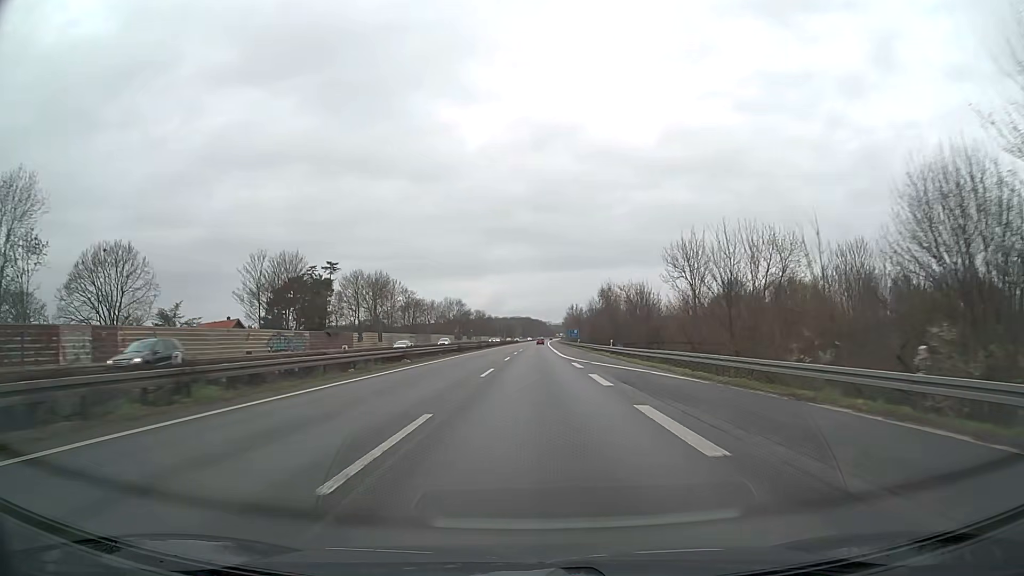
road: motorway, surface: asphalt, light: Day
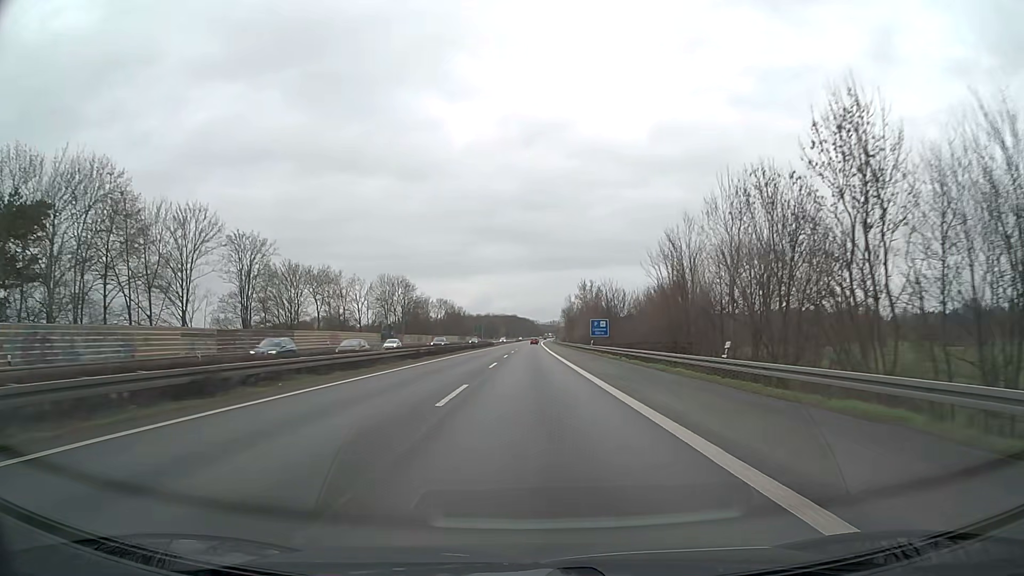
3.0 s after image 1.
(+0.9, +82.4) m; +1°
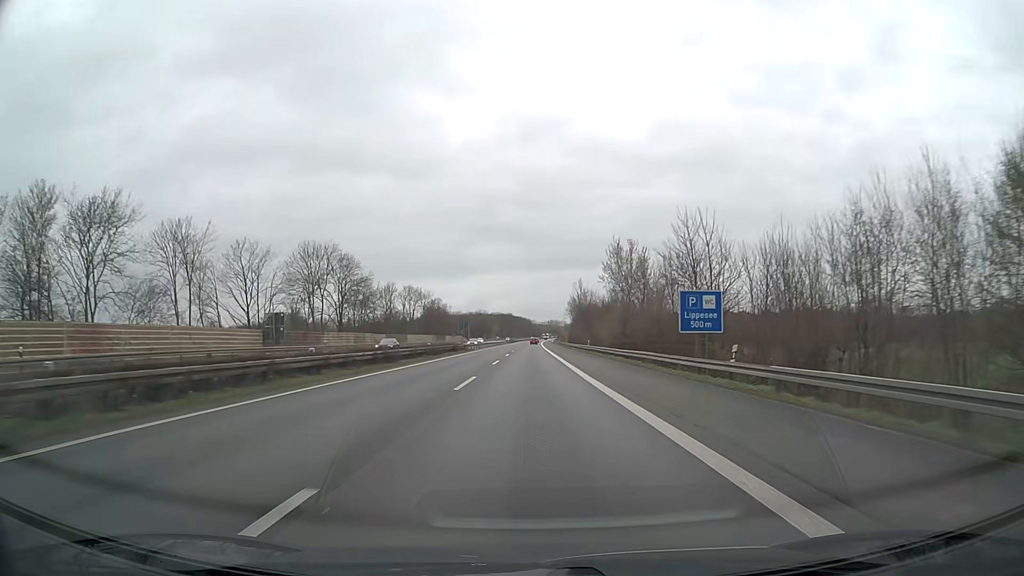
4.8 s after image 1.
(+0.1, +49.4) m; 0°
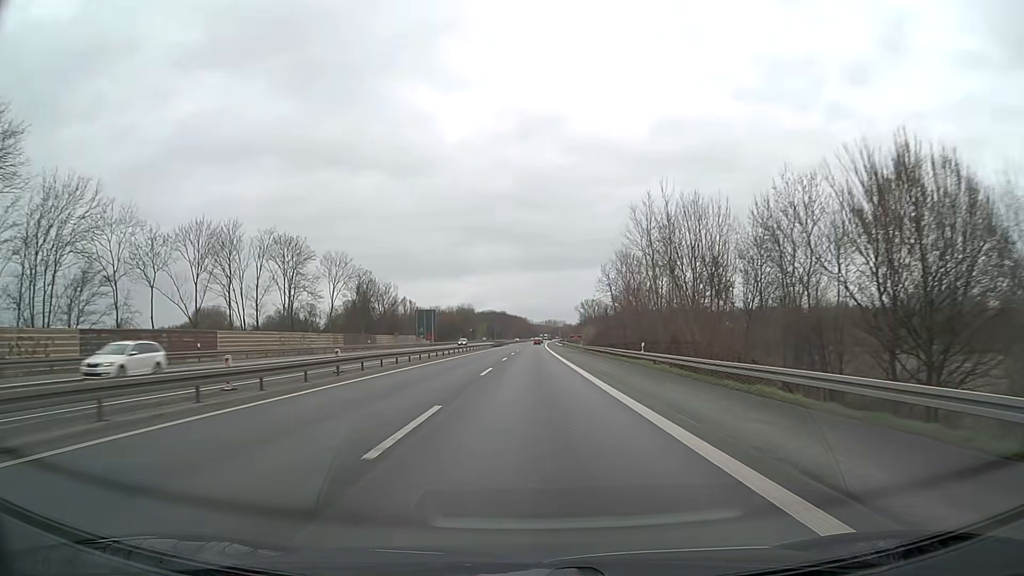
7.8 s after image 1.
(+0.1, +82.4) m; 0°
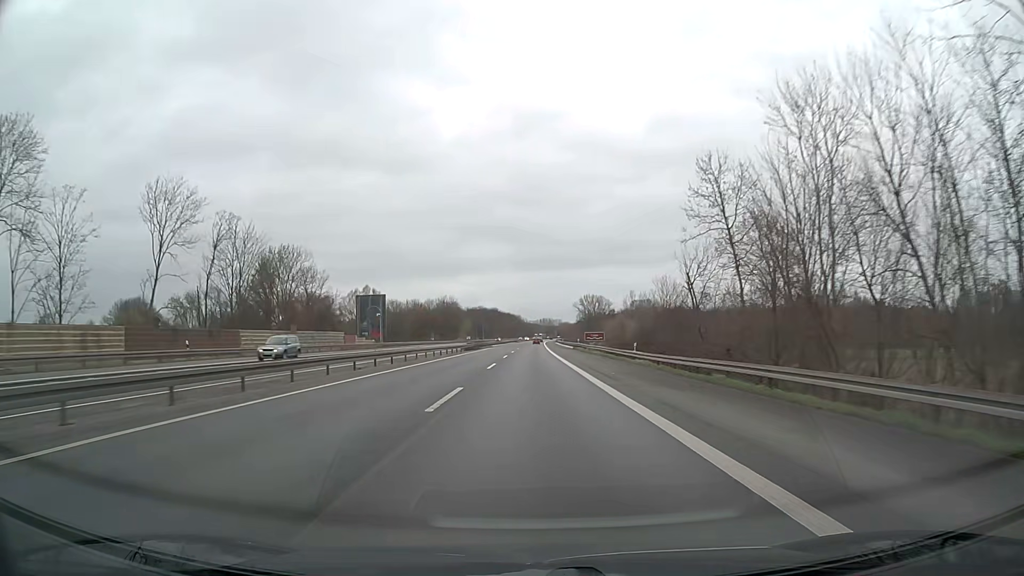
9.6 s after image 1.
(+0.2, +49.4) m; +1°
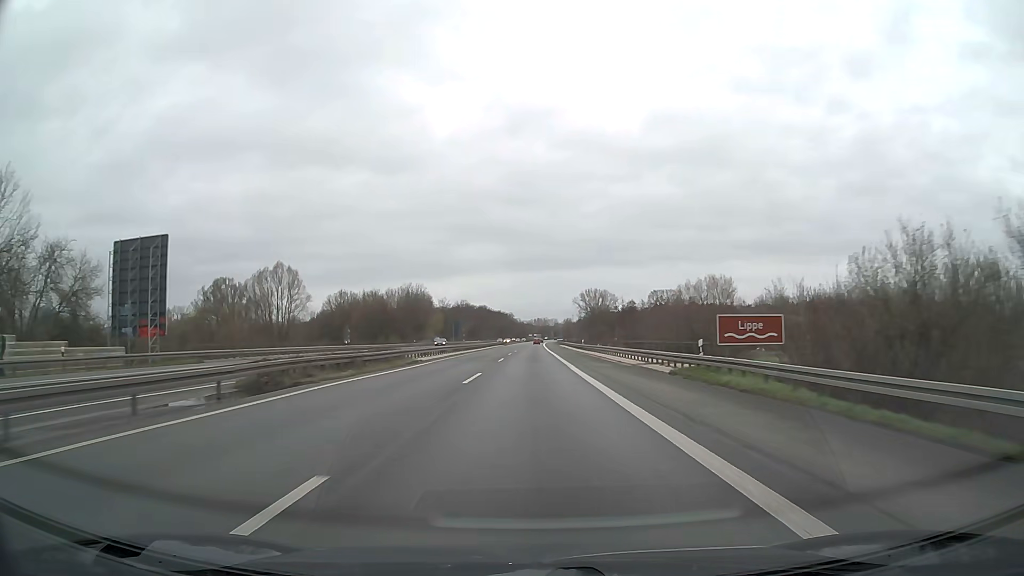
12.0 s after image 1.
(+0.3, +65.9) m; +1°
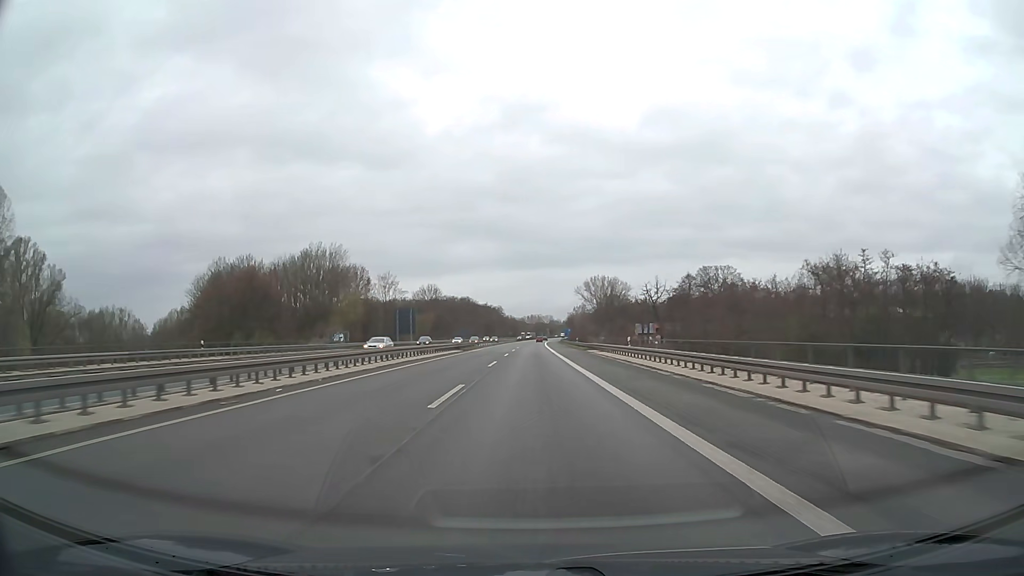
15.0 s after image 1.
(+0.3, +82.2) m; +1°
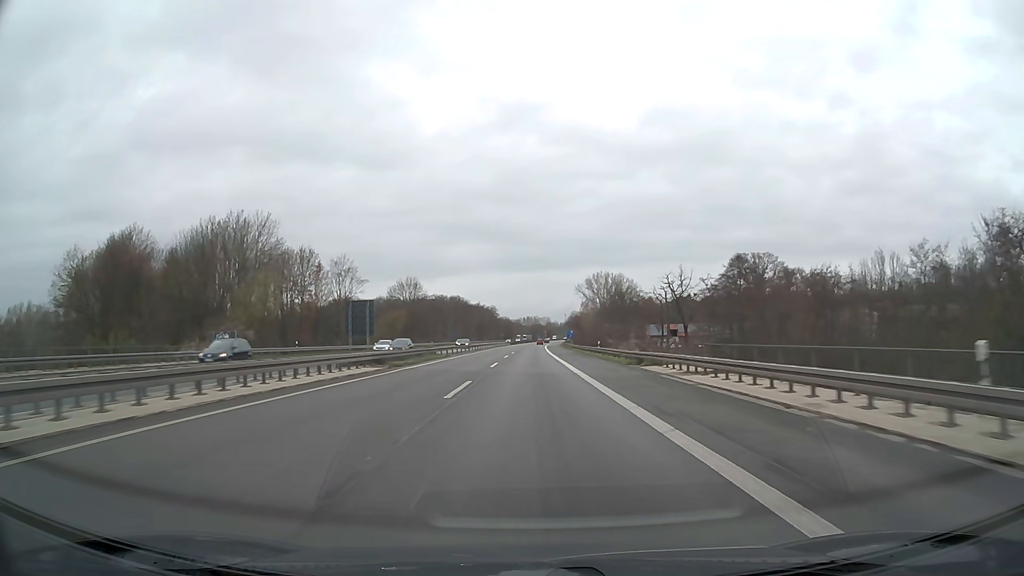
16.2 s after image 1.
(+0.1, +32.8) m; 0°
(0, +10) (0, +20) (0, +30) (0, +40) (0, +50) (0, +60) (0, +70) (0, +80) (0, +90) (+1, +100) m
